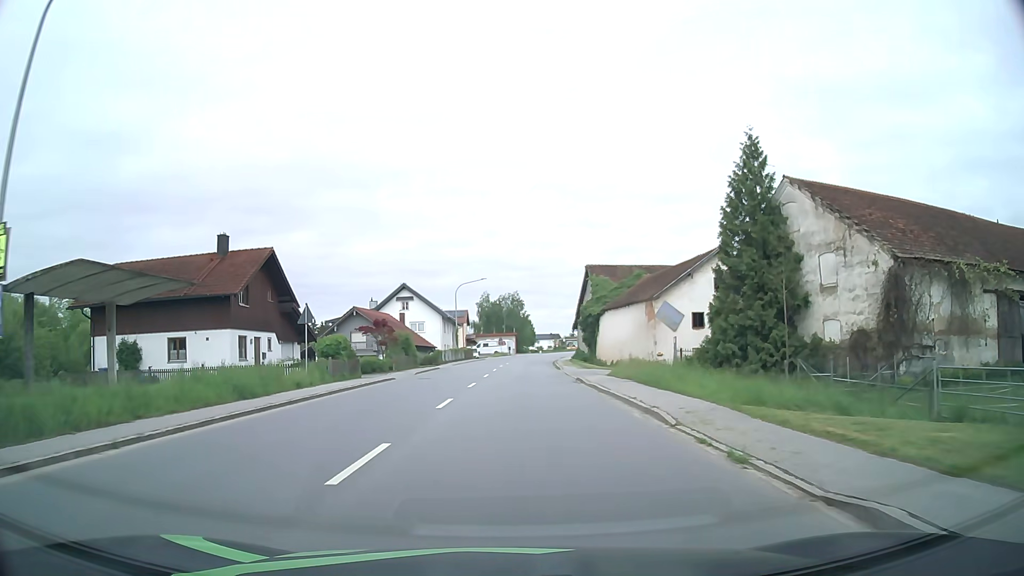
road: primary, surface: asphalt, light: Day
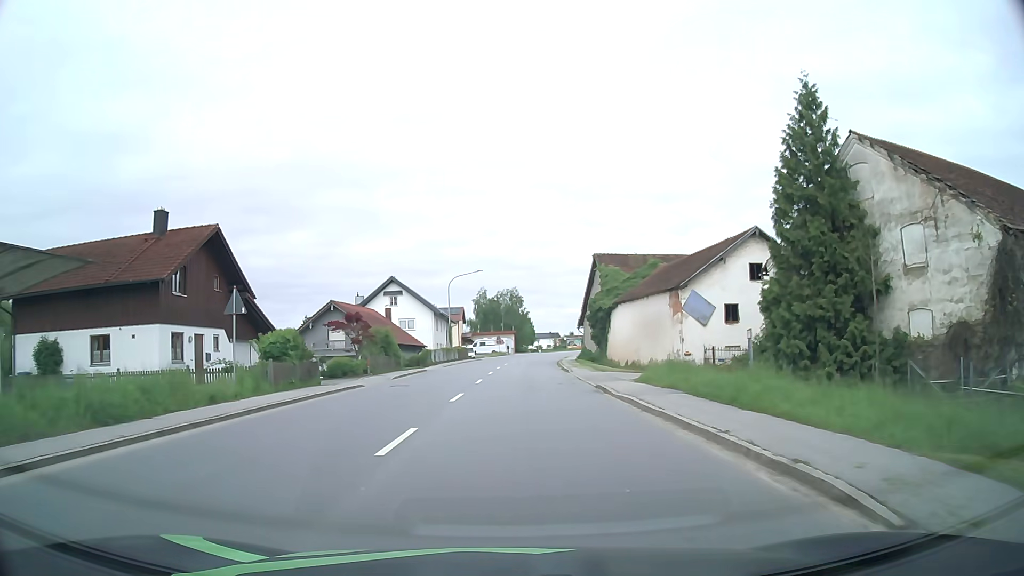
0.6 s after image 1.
(0.0, +7.3) m; 0°
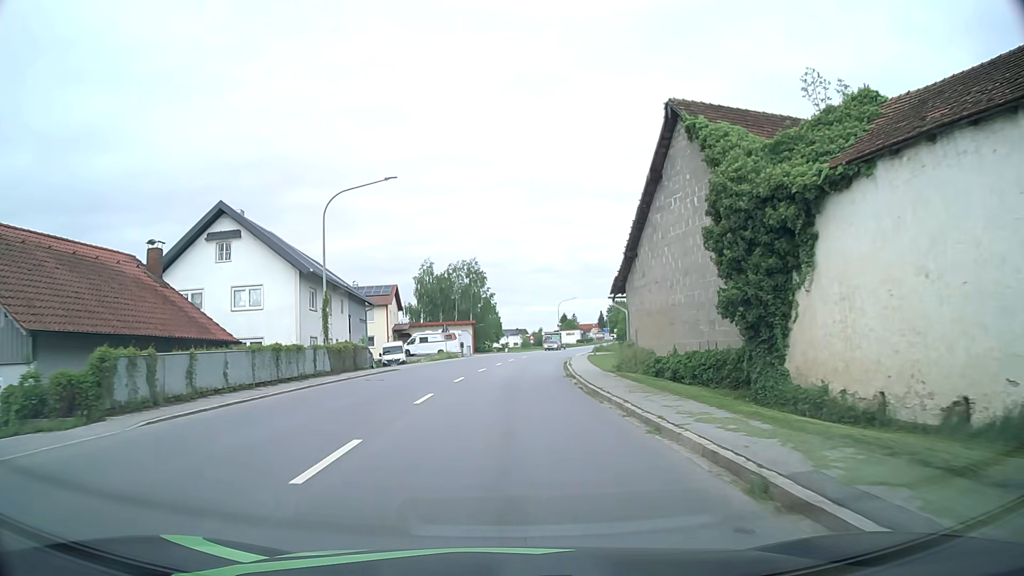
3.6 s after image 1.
(+1.1, +38.5) m; +3°
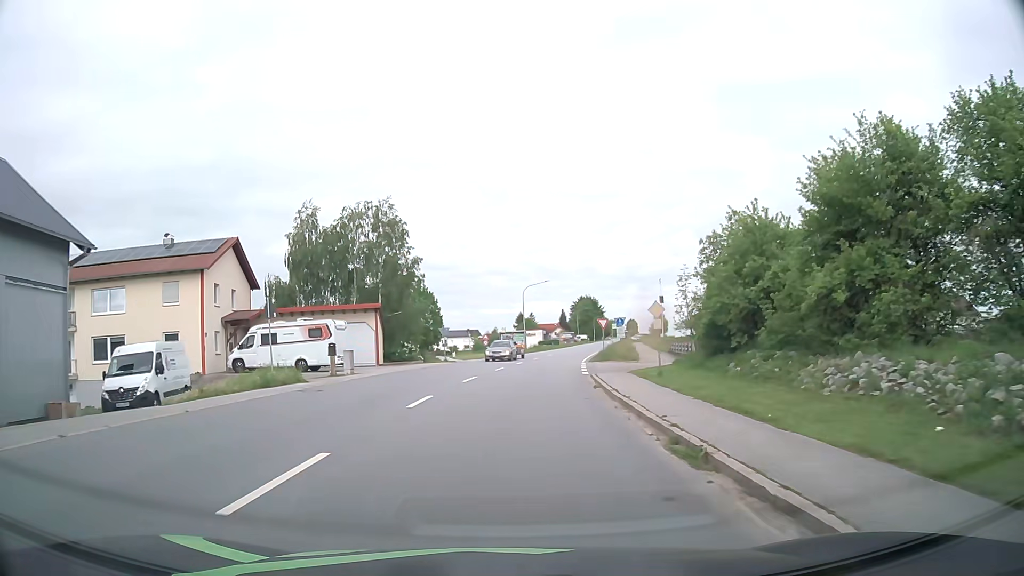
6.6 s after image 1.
(+1.2, +37.2) m; +4°
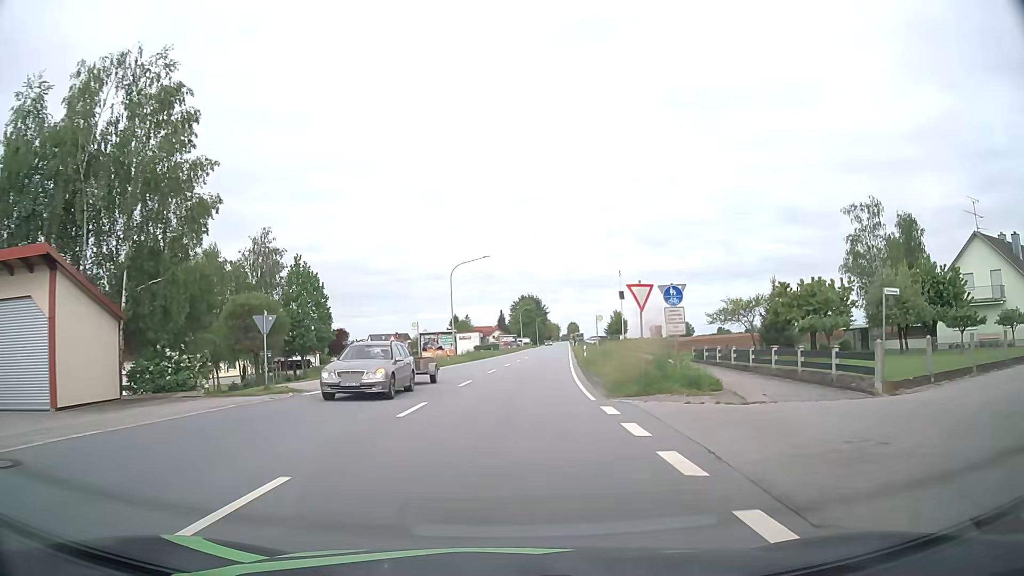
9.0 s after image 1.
(+1.1, +28.4) m; +5°
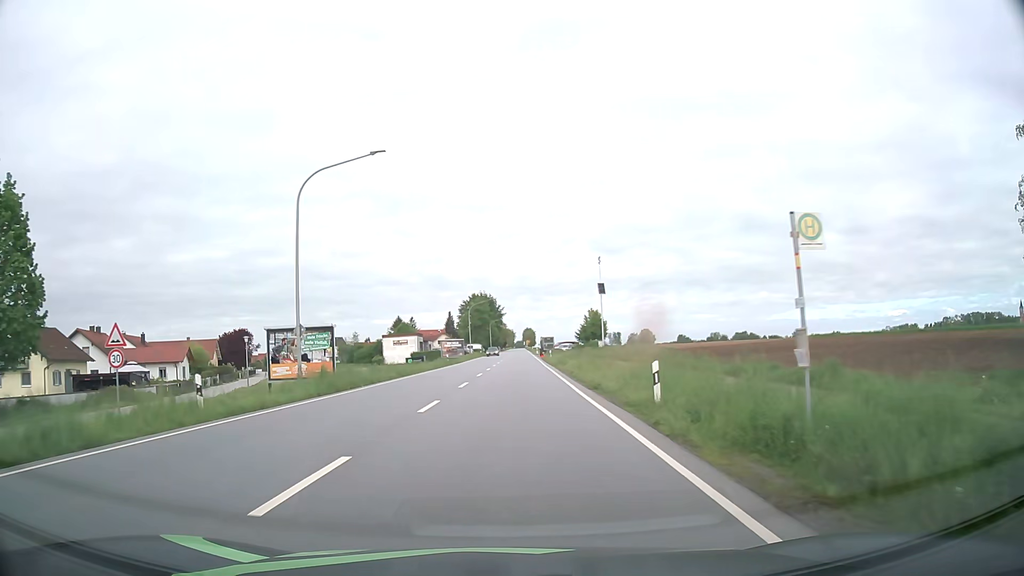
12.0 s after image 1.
(+1.5, +34.5) m; +4°
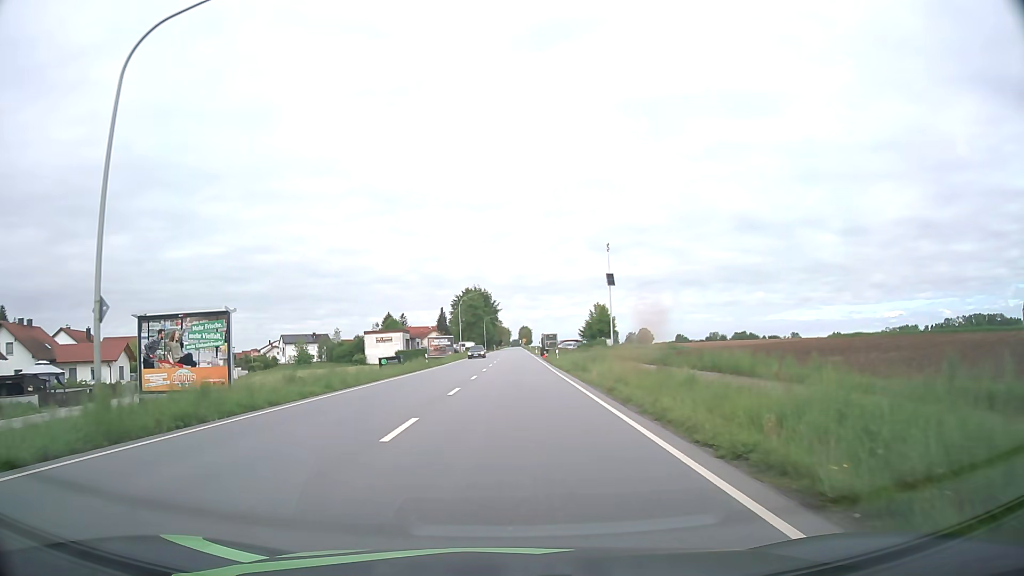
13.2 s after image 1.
(0.0, +13.8) m; 0°
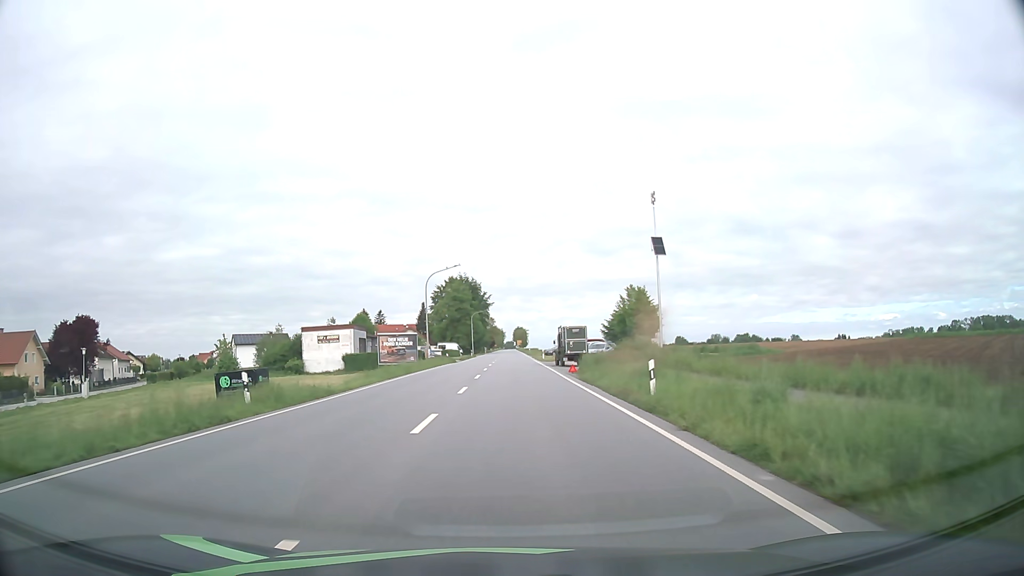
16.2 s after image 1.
(+0.2, +35.2) m; +1°
(0, +10) (0, +20) (0, +30) (0, +40) (0, +50) (0, +60) (0, +70) (+1, +80) (+1, +90) (+1, +100) m
